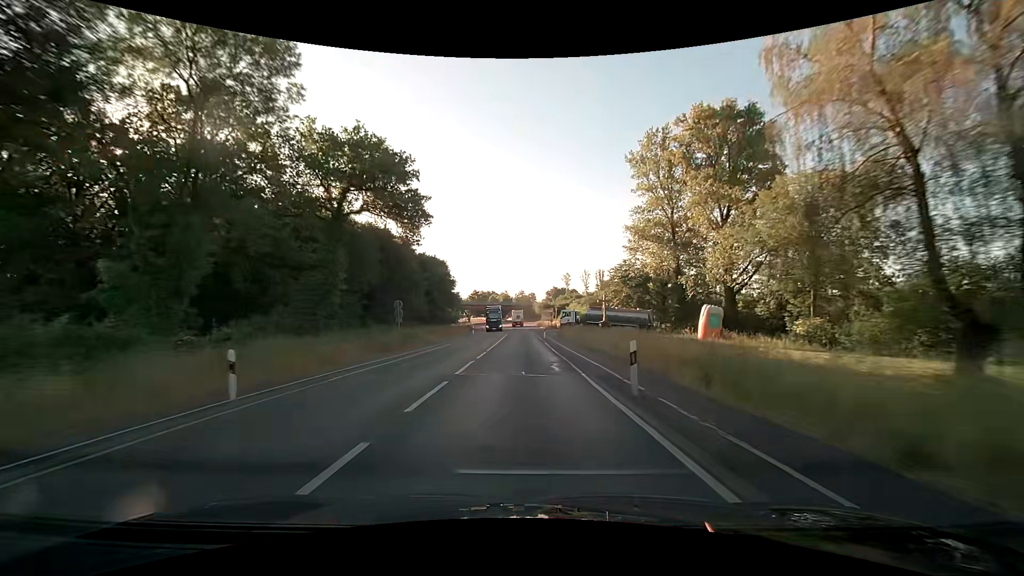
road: secondary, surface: asphalt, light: Day
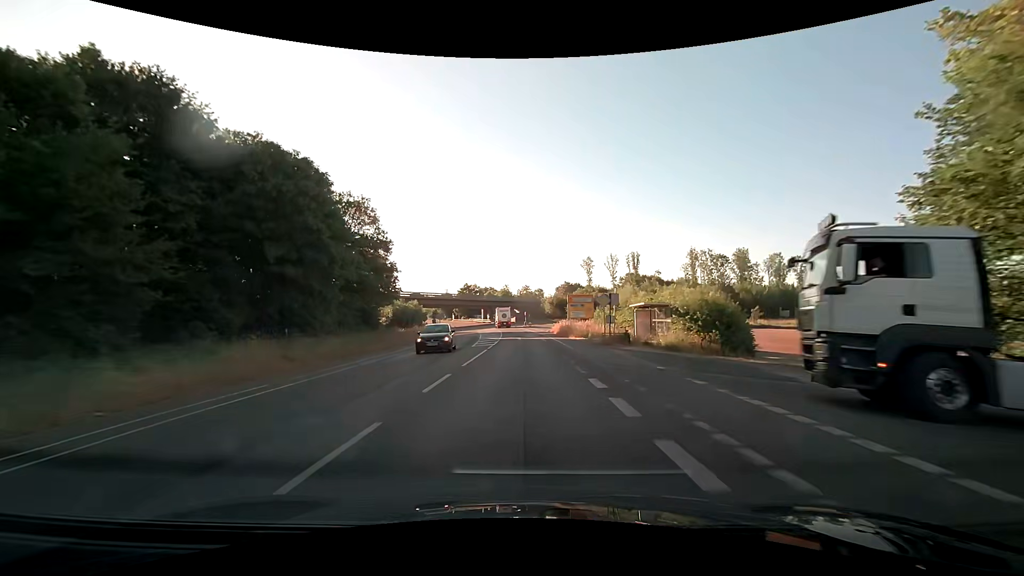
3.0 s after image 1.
(+0.1, +59.3) m; 0°
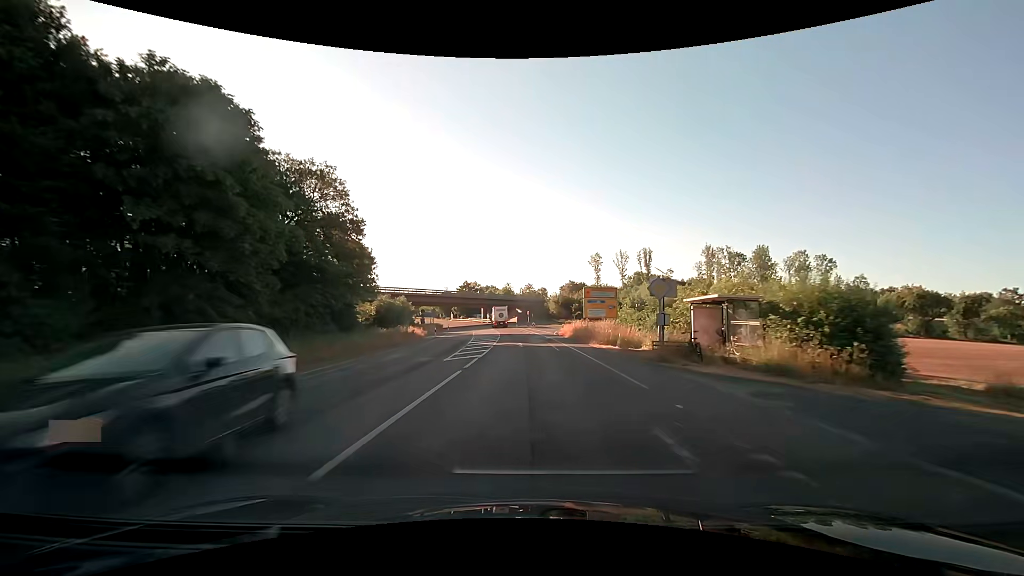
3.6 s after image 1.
(-0.1, +11.1) m; -1°
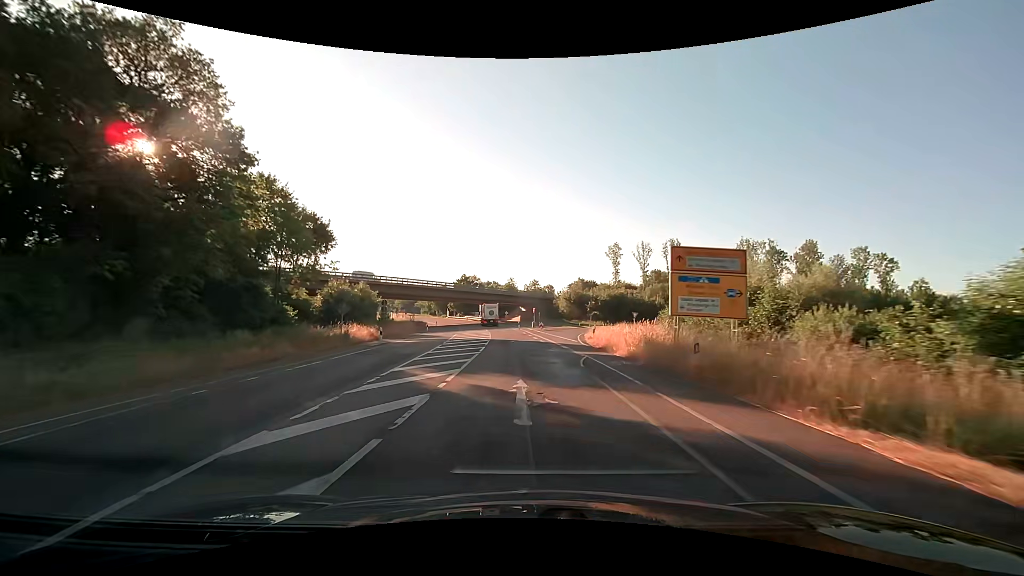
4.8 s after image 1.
(-0.1, +21.2) m; -1°
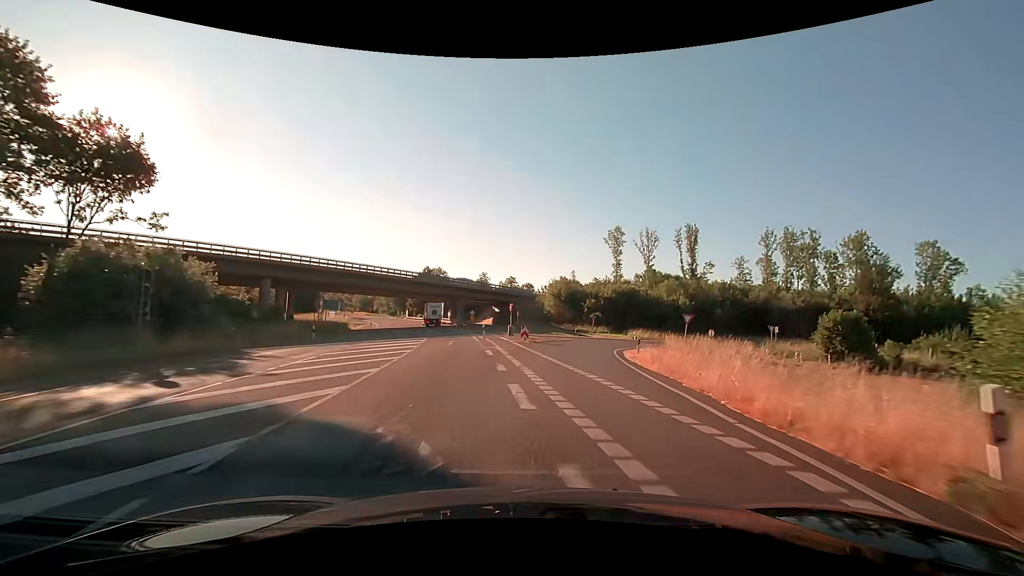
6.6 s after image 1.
(+0.4, +28.2) m; +3°
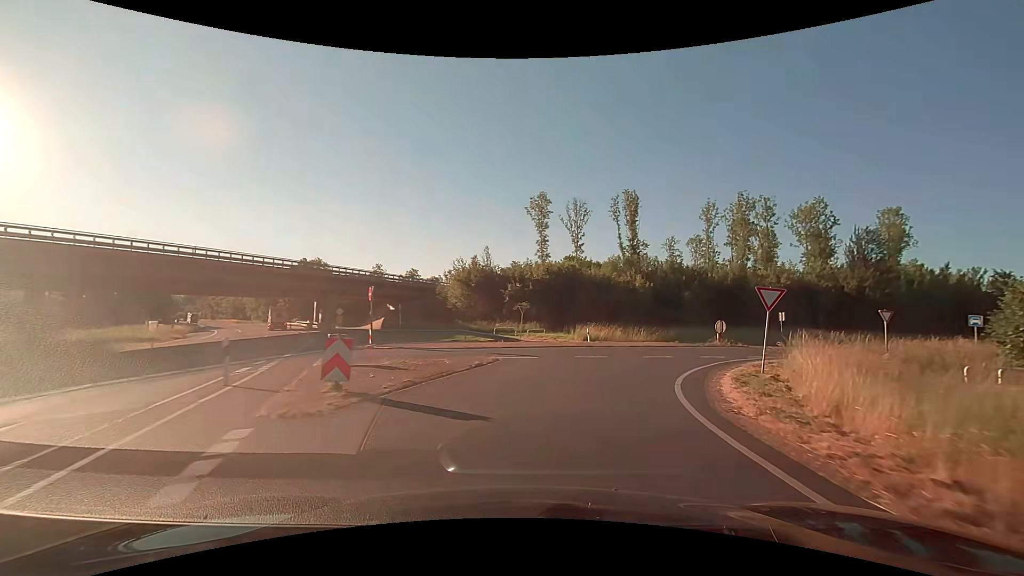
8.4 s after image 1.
(+1.6, +23.1) m; +10°
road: trunk_link
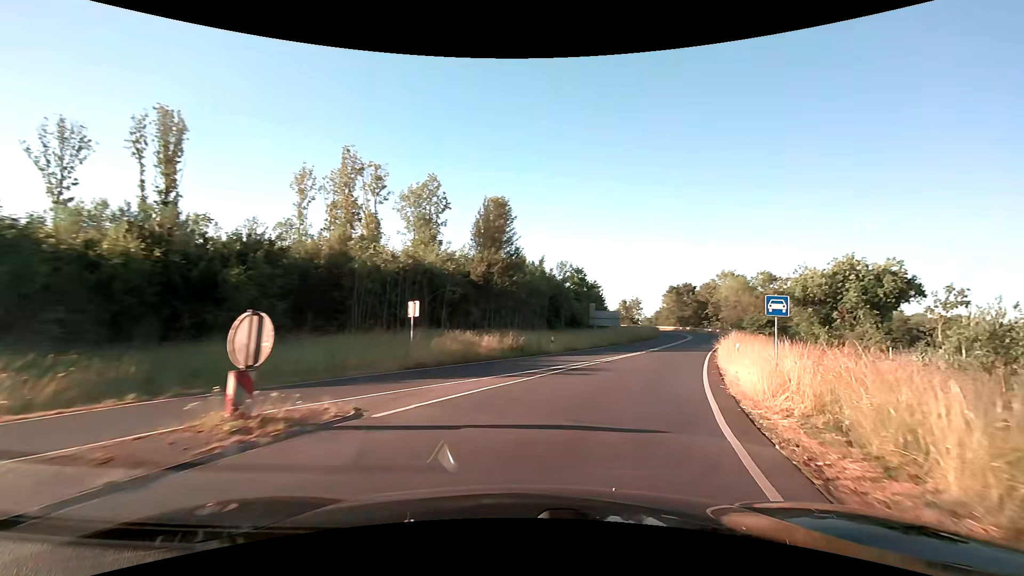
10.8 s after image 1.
(+8.9, +24.6) m; +43°
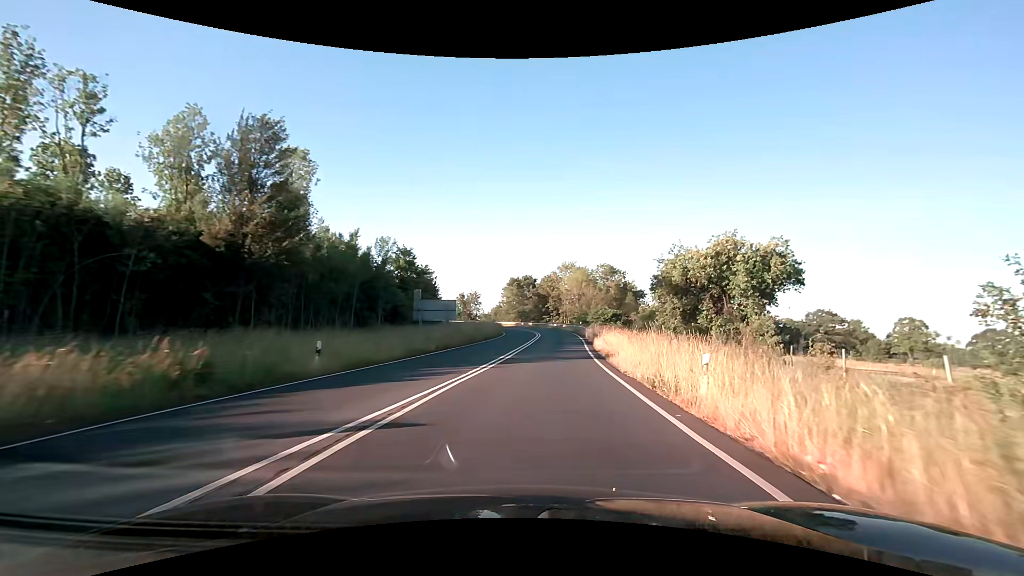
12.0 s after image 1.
(+2.7, +15.3) m; +18°
(+1, +10) (+2, +20) (+3, +30) (+4, +40) (+4, +50) (+4, +60) (+3, +70) (+1, +80) (-2, +89) (-7, +98) m
